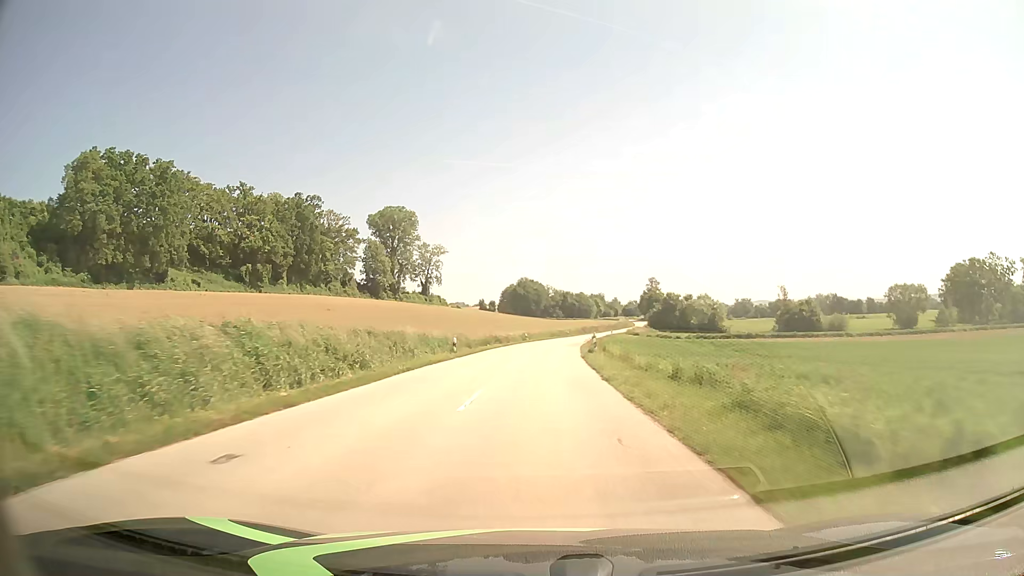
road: secondary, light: Day
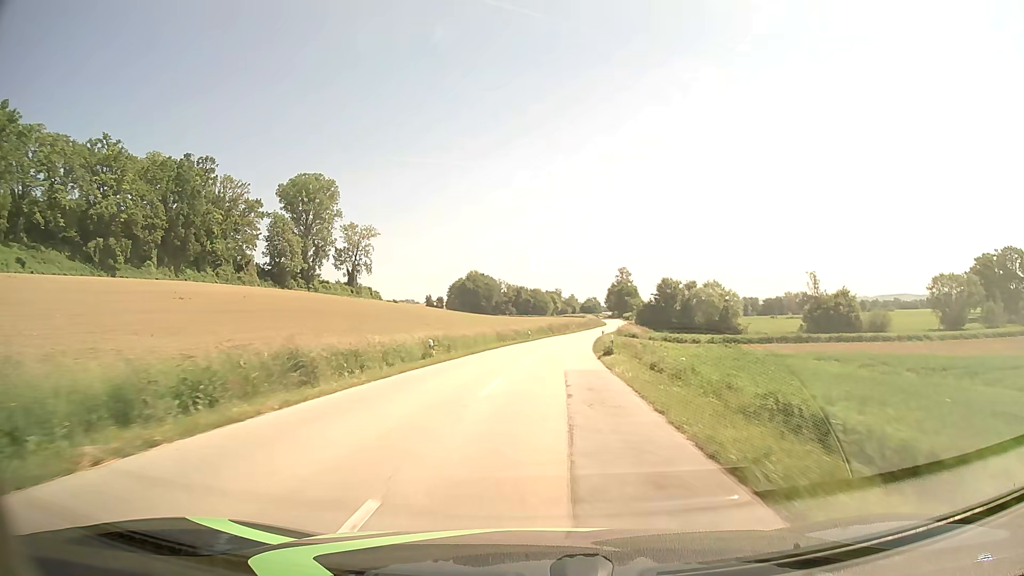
(+1.4, +46.3) m; +4°
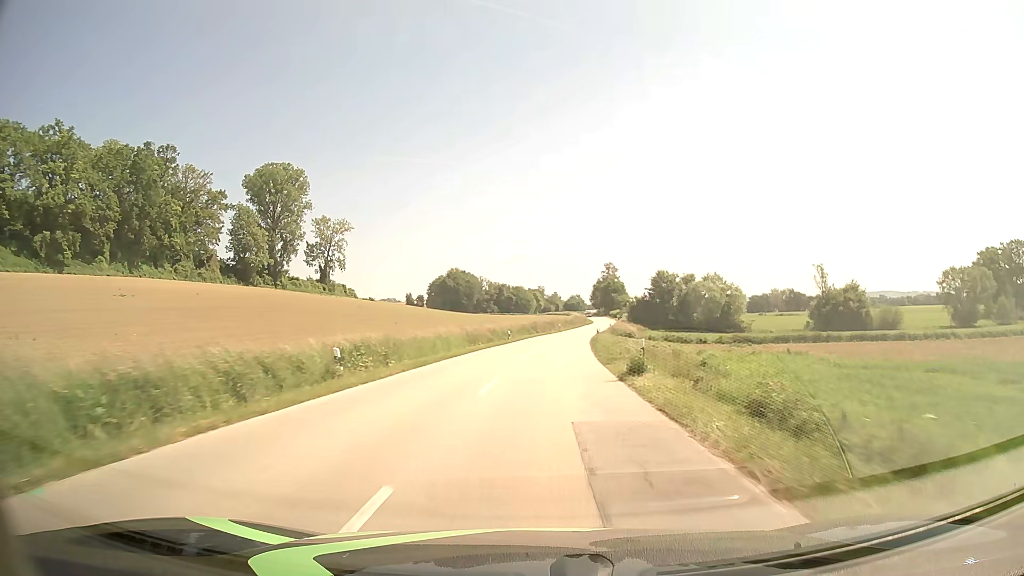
(+0.2, +11.7) m; +2°
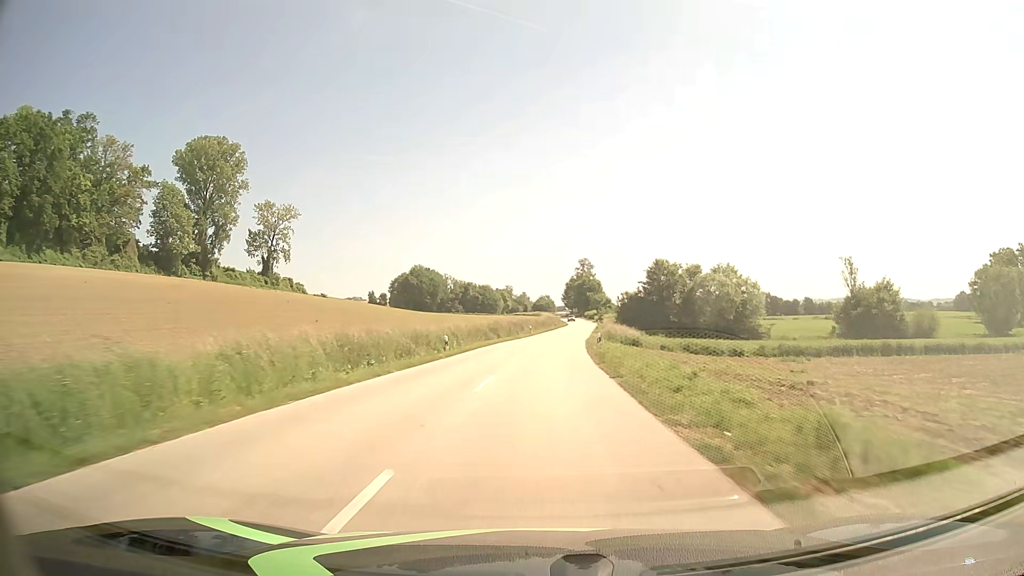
(+0.5, +23.6) m; +3°
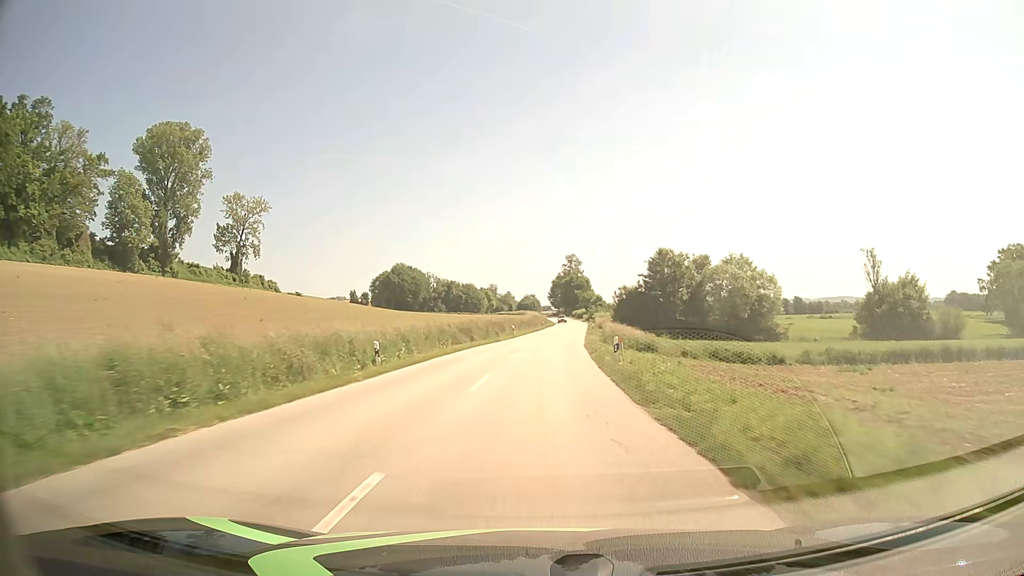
(+0.1, +11.9) m; +1°
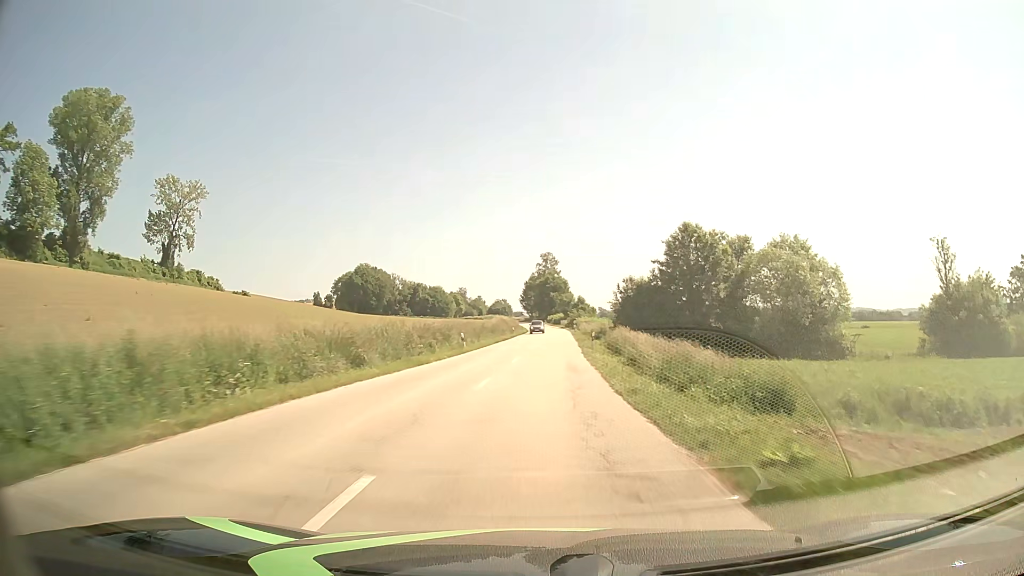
(+0.4, +23.8) m; +2°
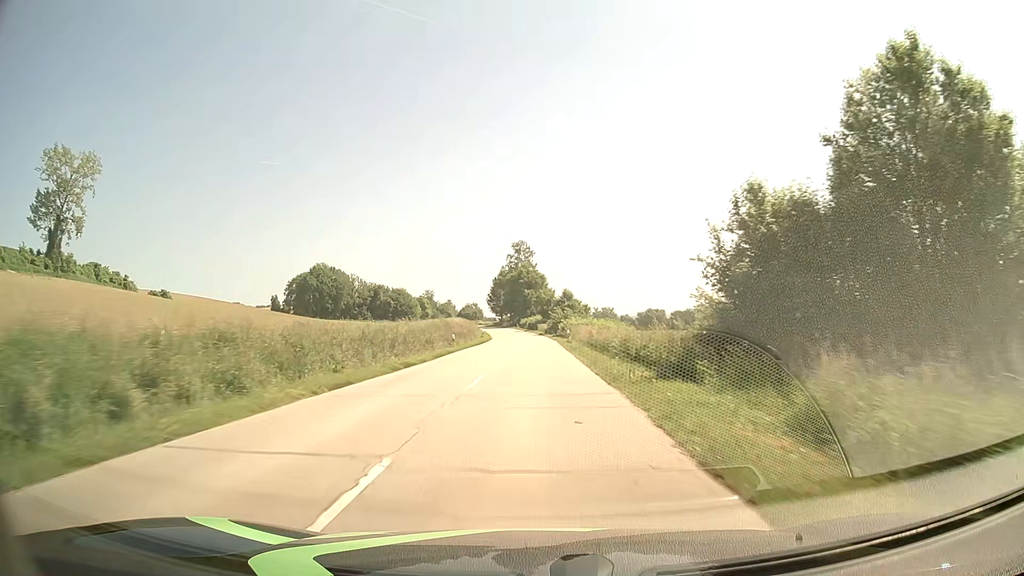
(+1.1, +36.0) m; +2°
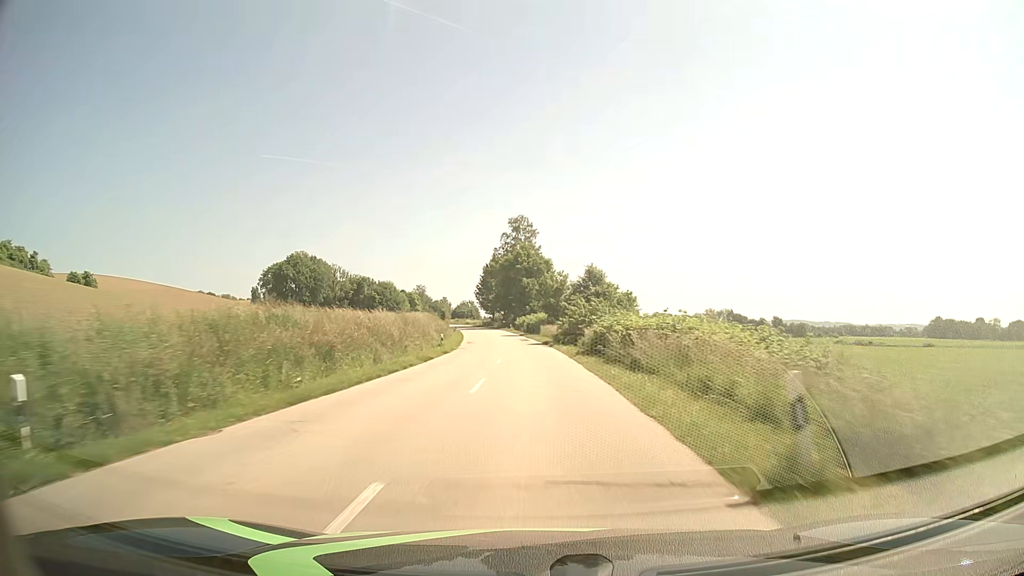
(0.0, +36.6) m; 0°
